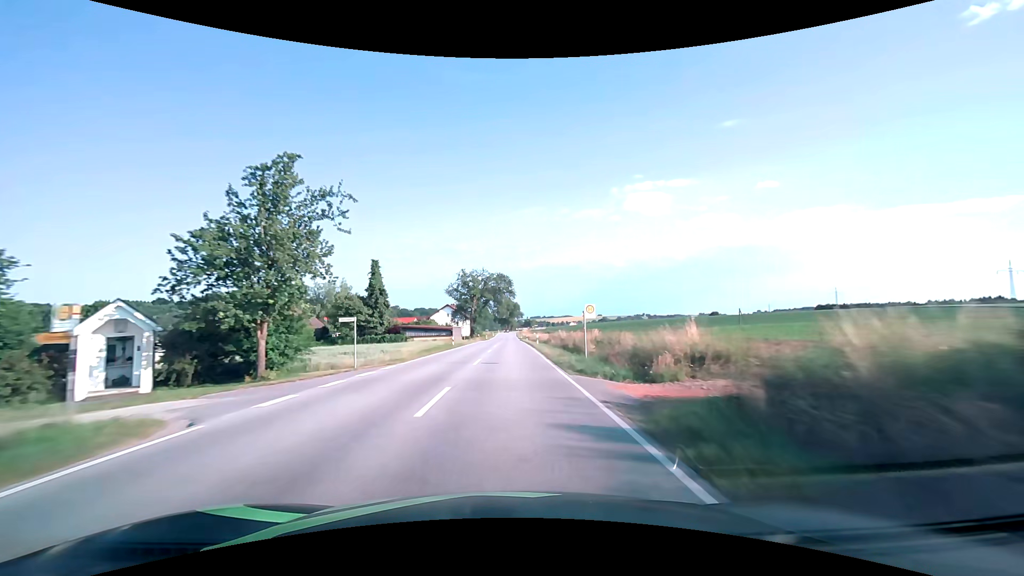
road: secondary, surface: asphalt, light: Day
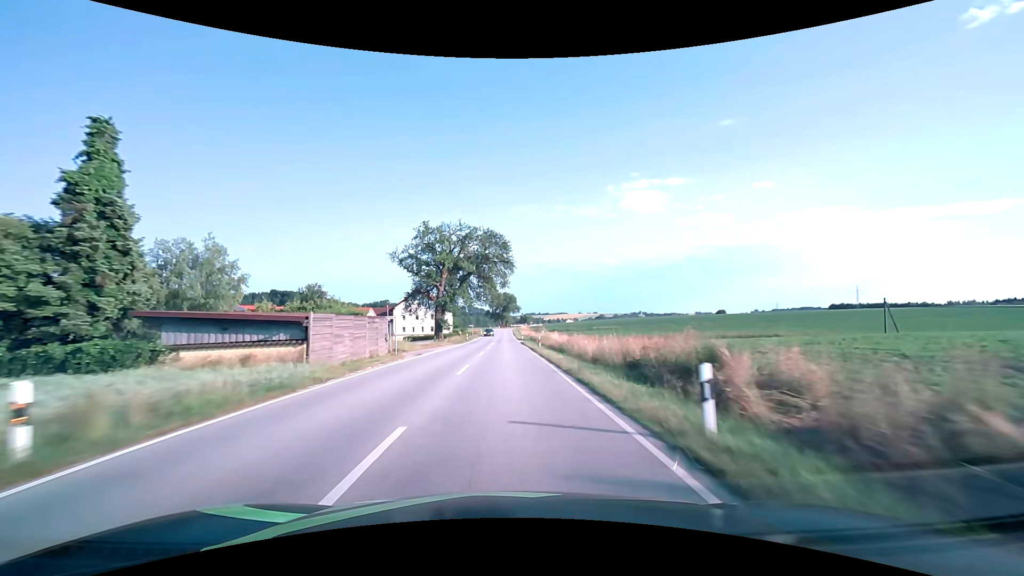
(+0.2, +41.1) m; +1°
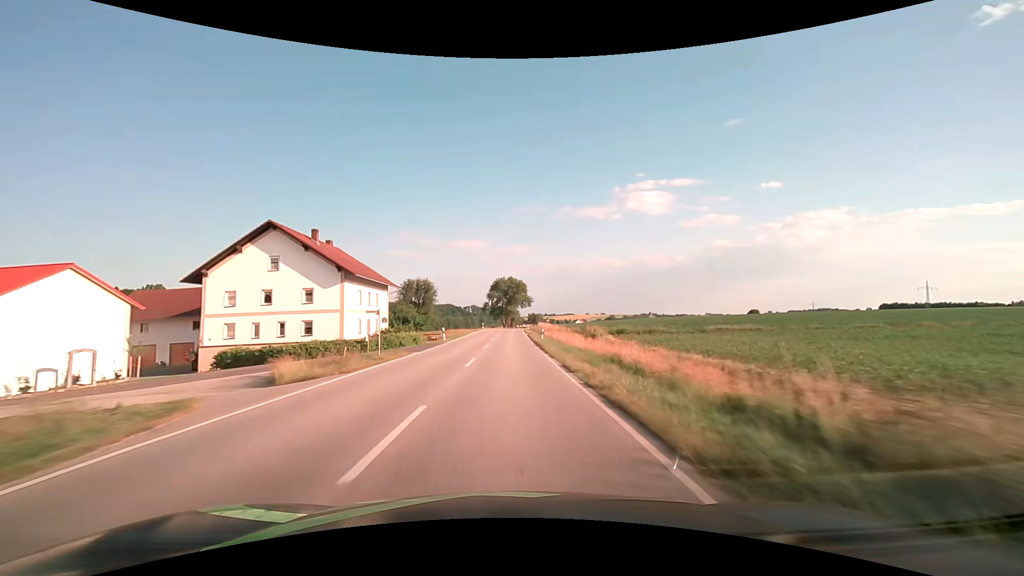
(-0.2, +70.1) m; 0°
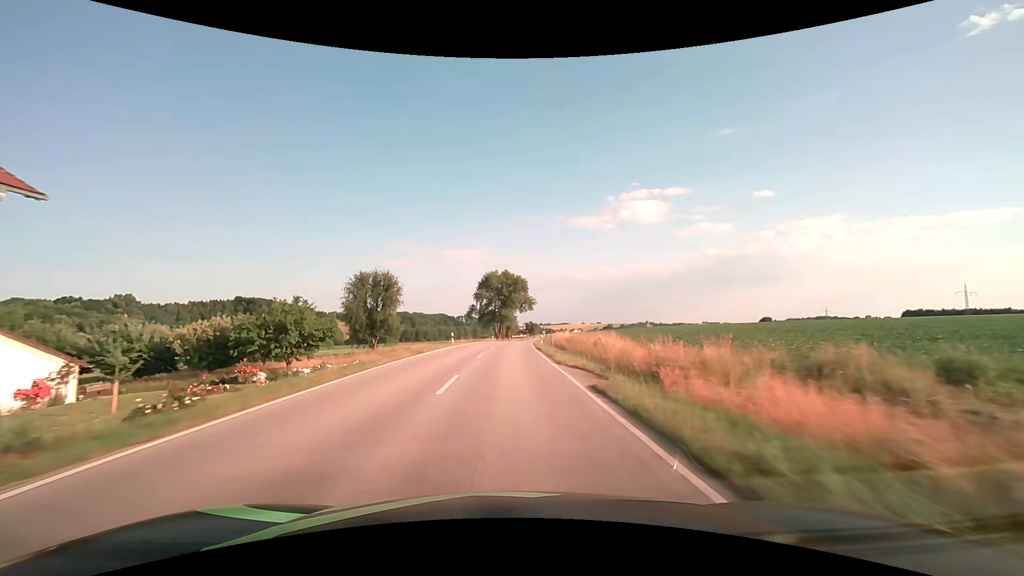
(0.0, +42.2) m; 0°
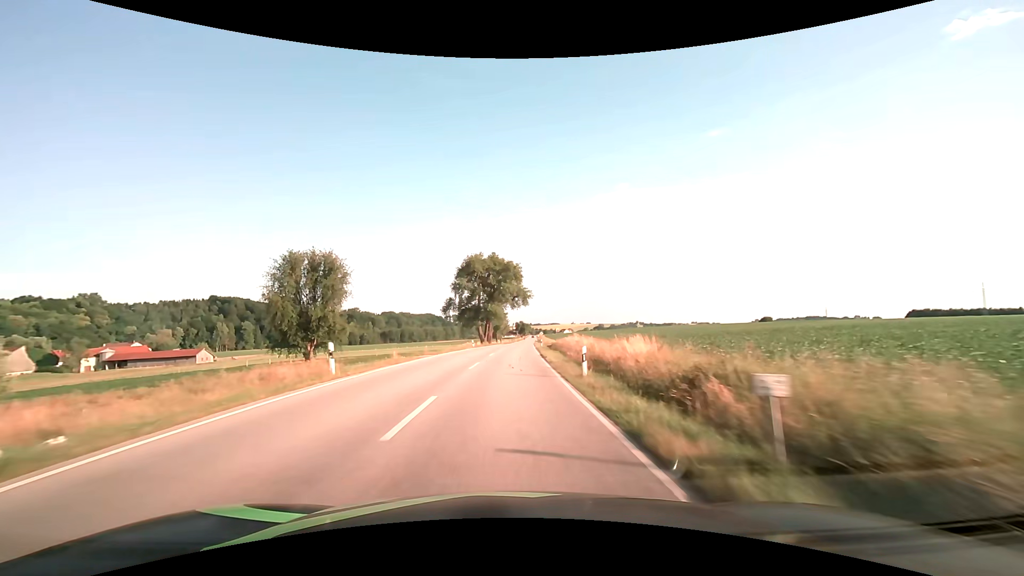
(+0.2, +28.0) m; +1°
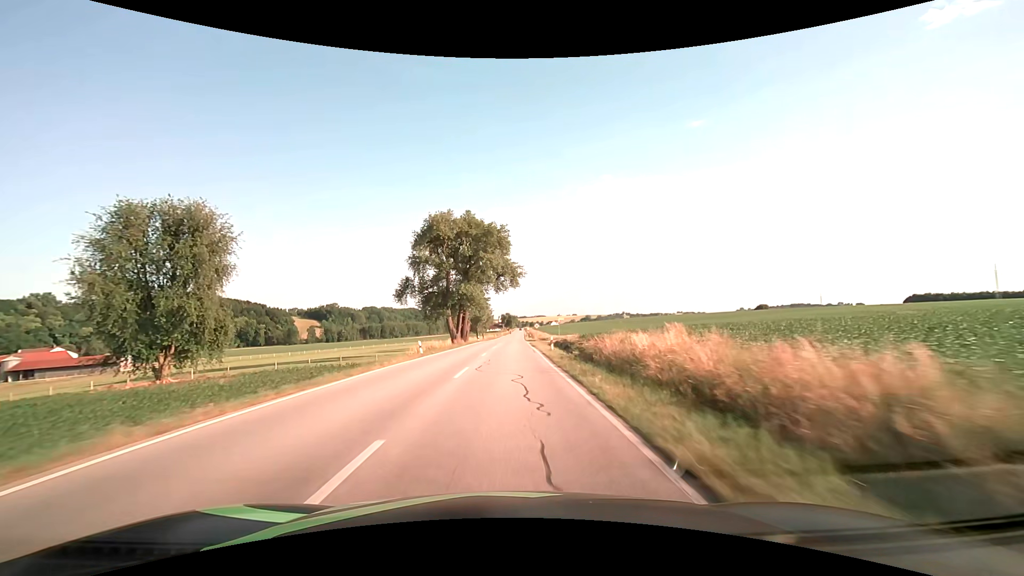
(+0.4, +28.1) m; +2°
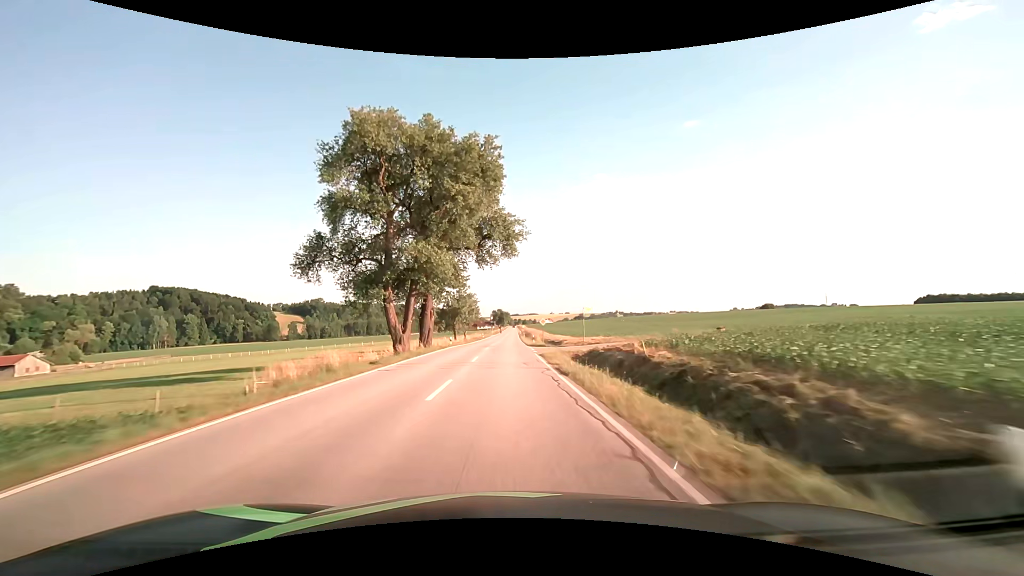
(+0.2, +28.3) m; +1°
